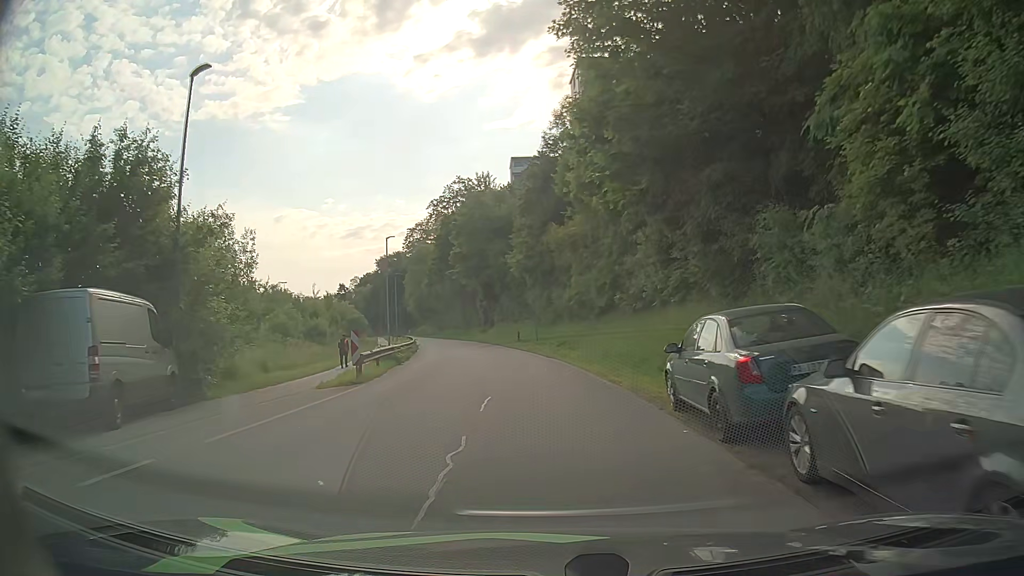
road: residential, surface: asphalt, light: Day
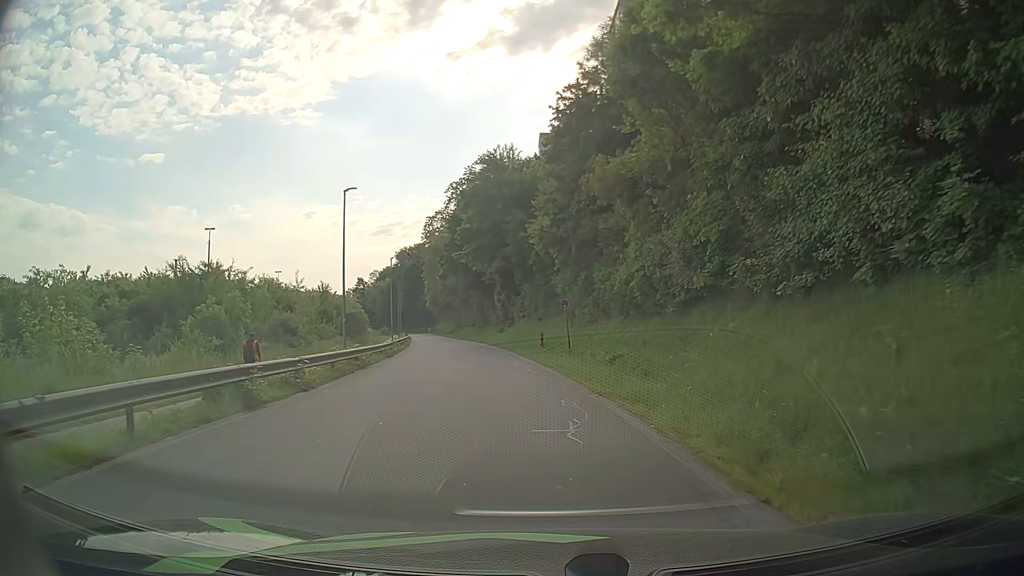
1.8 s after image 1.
(-0.2, +16.1) m; -1°
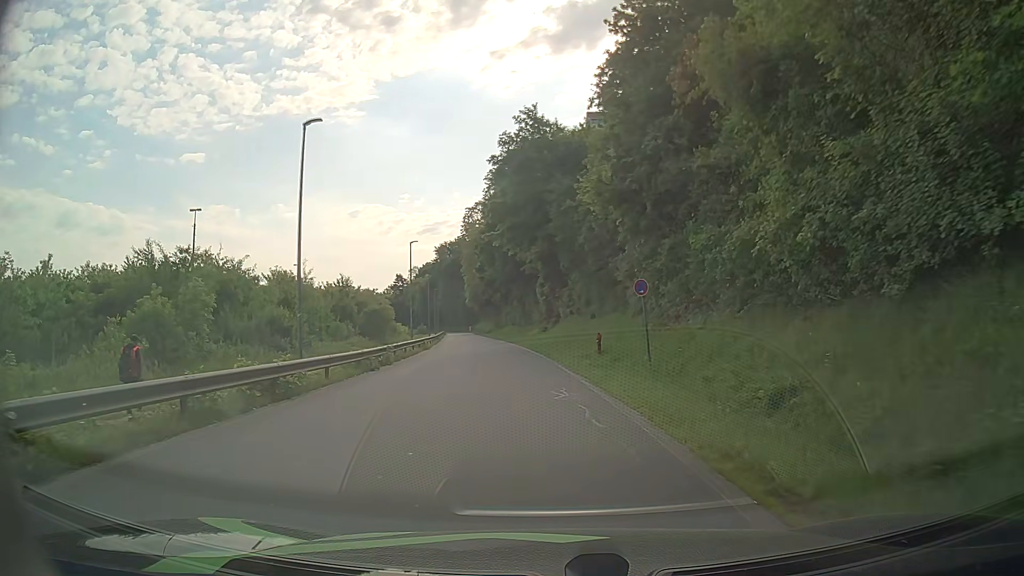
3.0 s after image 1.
(-0.5, +10.9) m; -5°
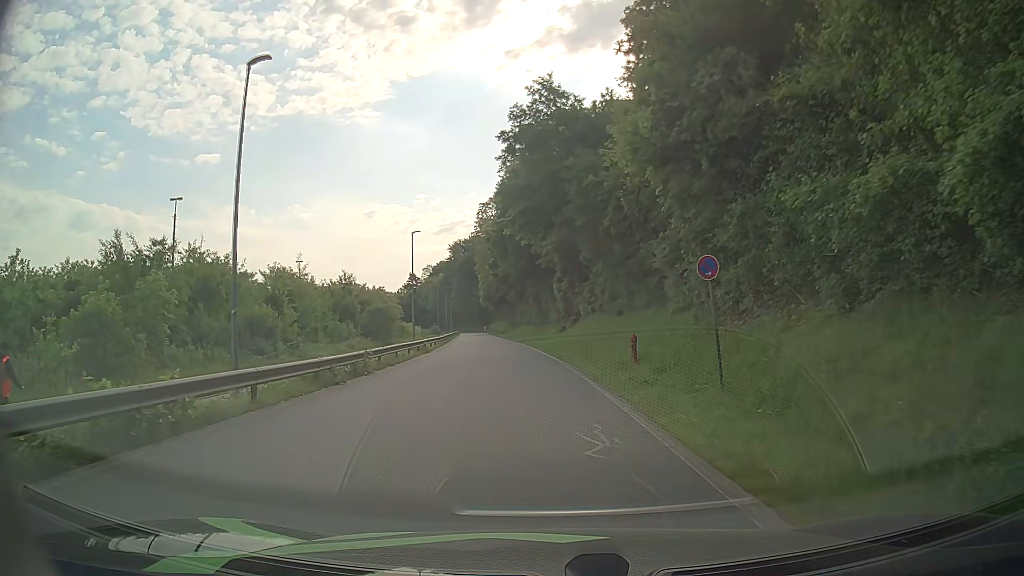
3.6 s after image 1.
(0.0, +5.5) m; -1°
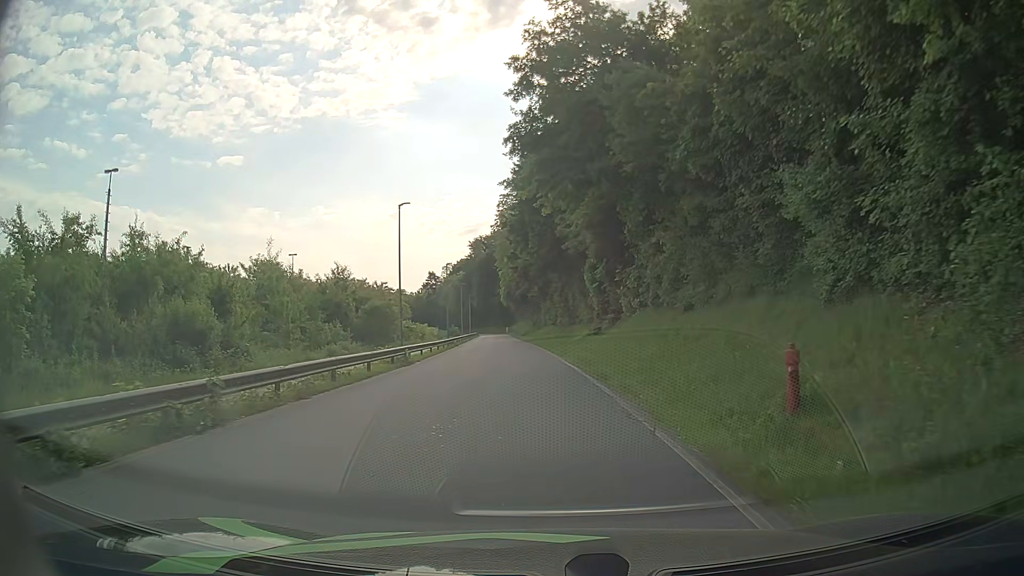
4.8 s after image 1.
(-0.3, +11.3) m; -3°
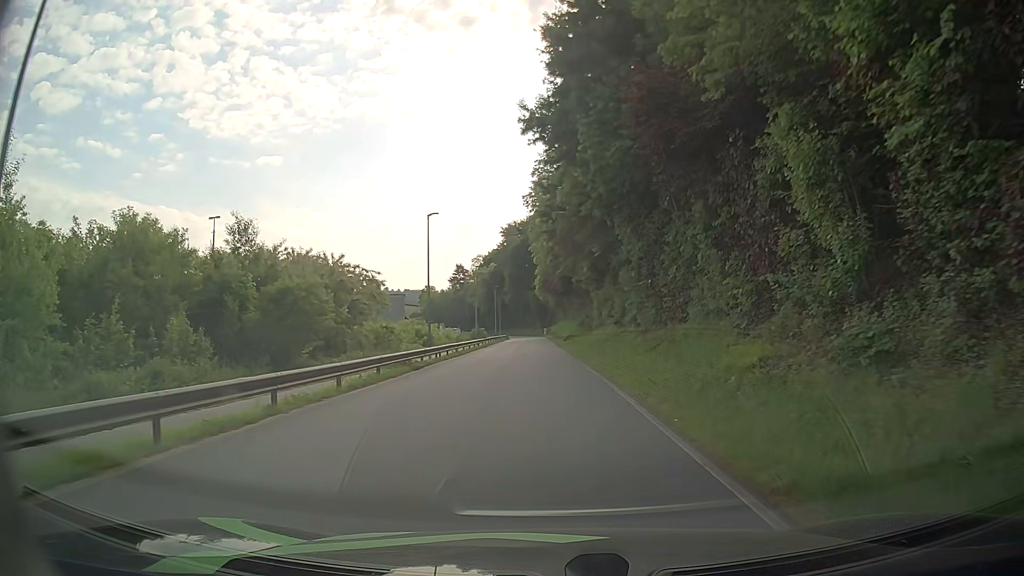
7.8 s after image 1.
(-1.1, +29.6) m; -3°
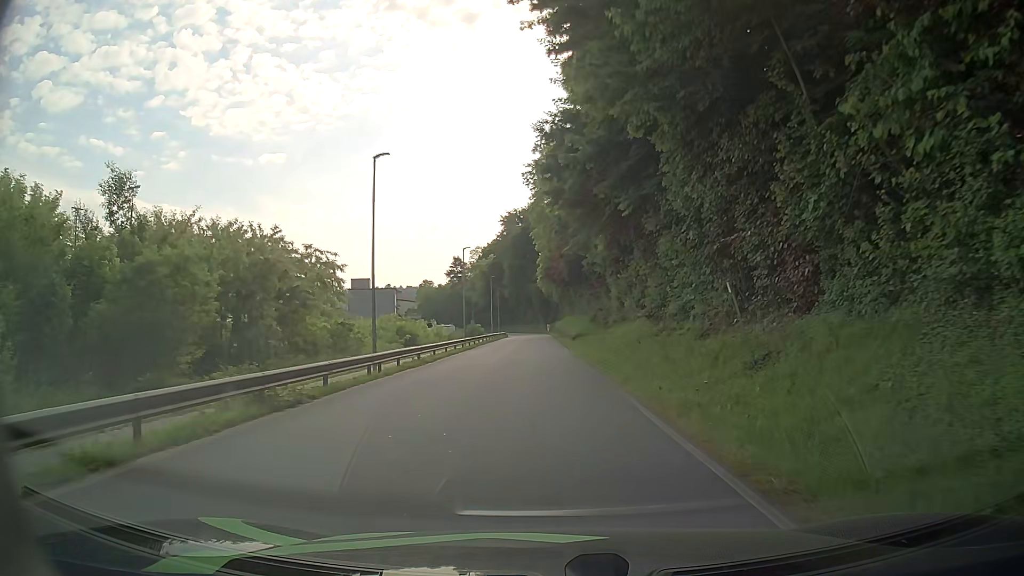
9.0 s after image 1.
(-0.1, +12.6) m; 0°
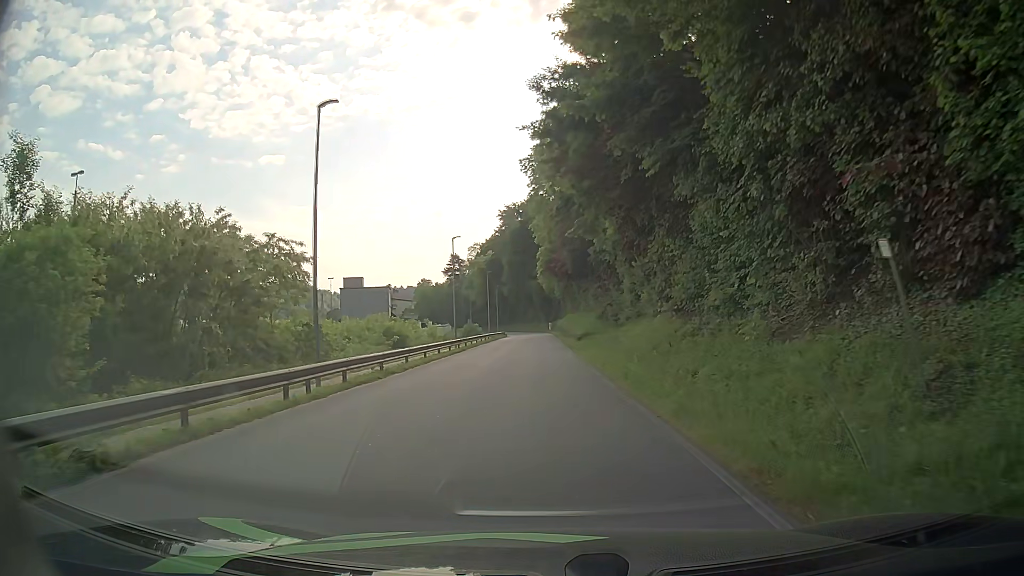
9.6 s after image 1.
(0.0, +6.4) m; 0°
